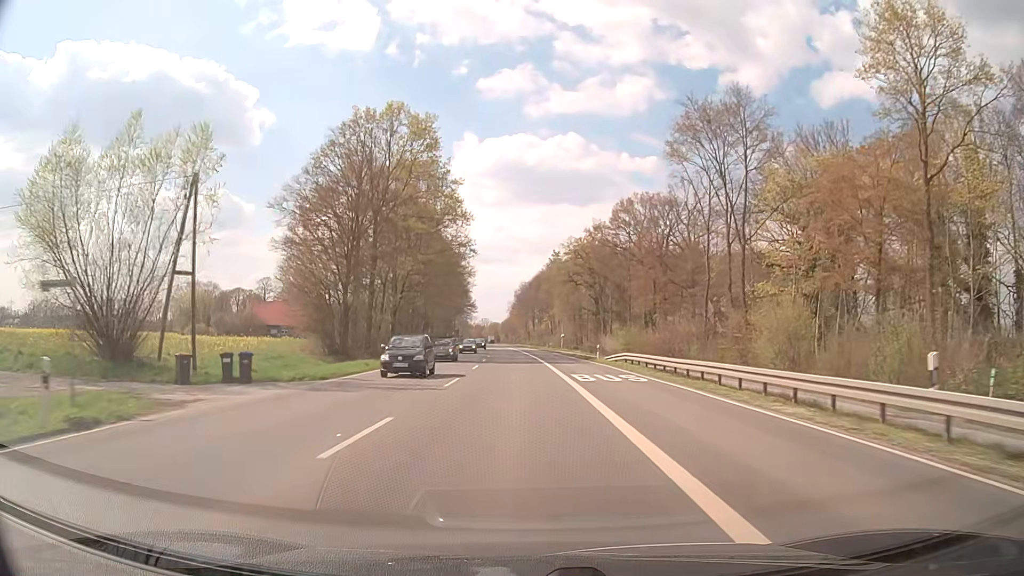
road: secondary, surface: asphalt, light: Day
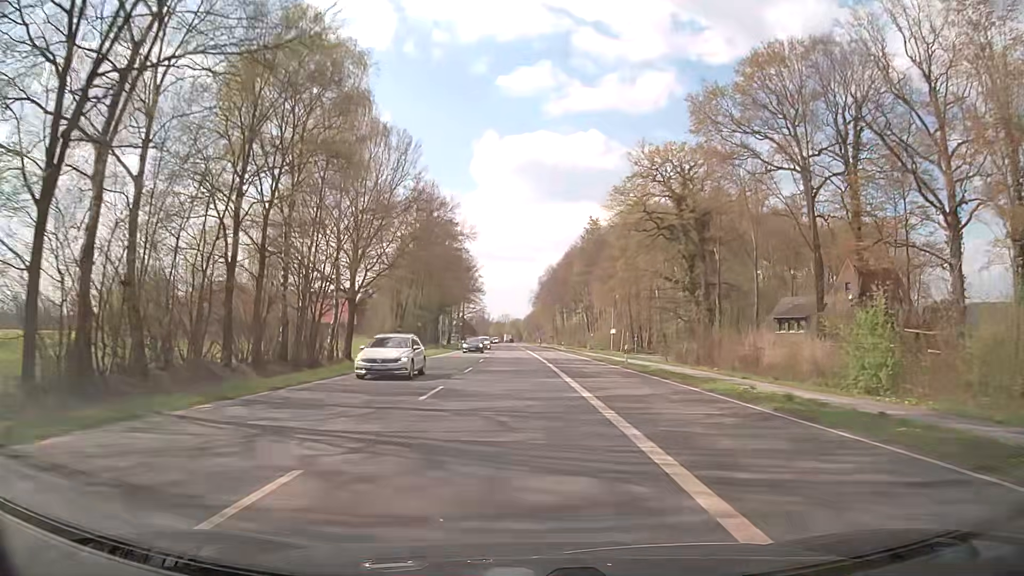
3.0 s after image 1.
(-0.8, +53.3) m; -2°
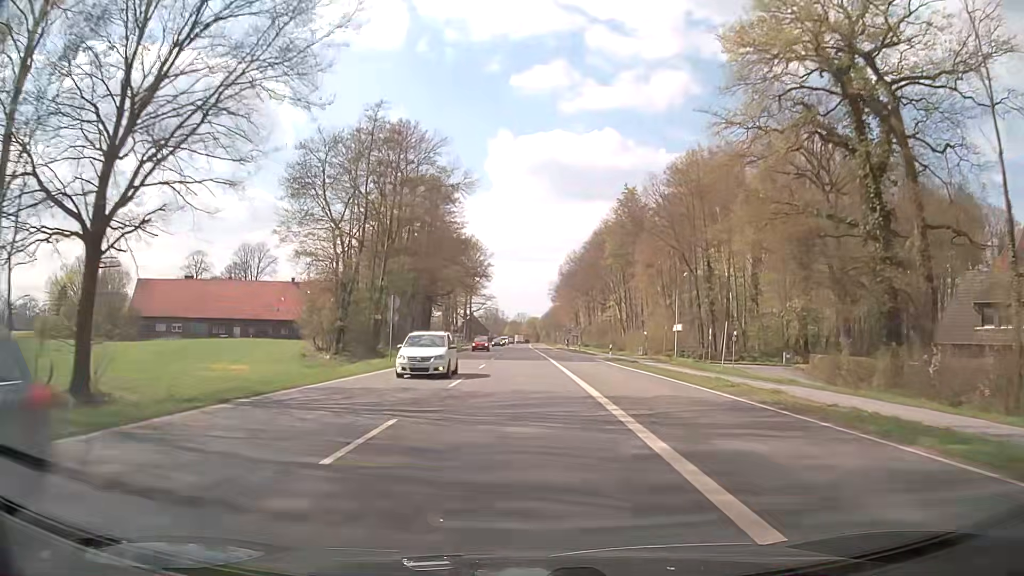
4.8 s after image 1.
(-0.4, +31.9) m; -1°
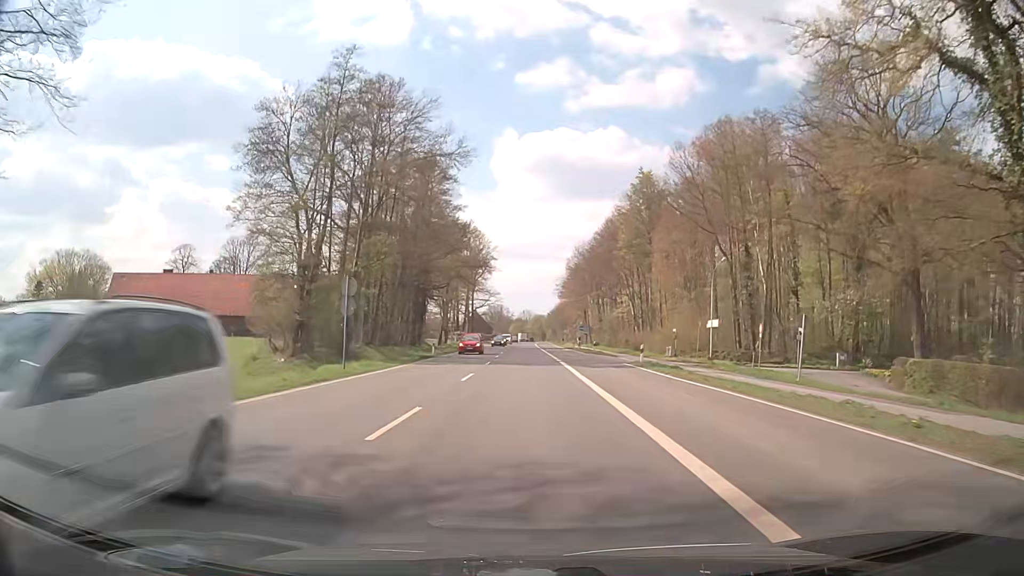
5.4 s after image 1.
(0.0, +10.5) m; 0°
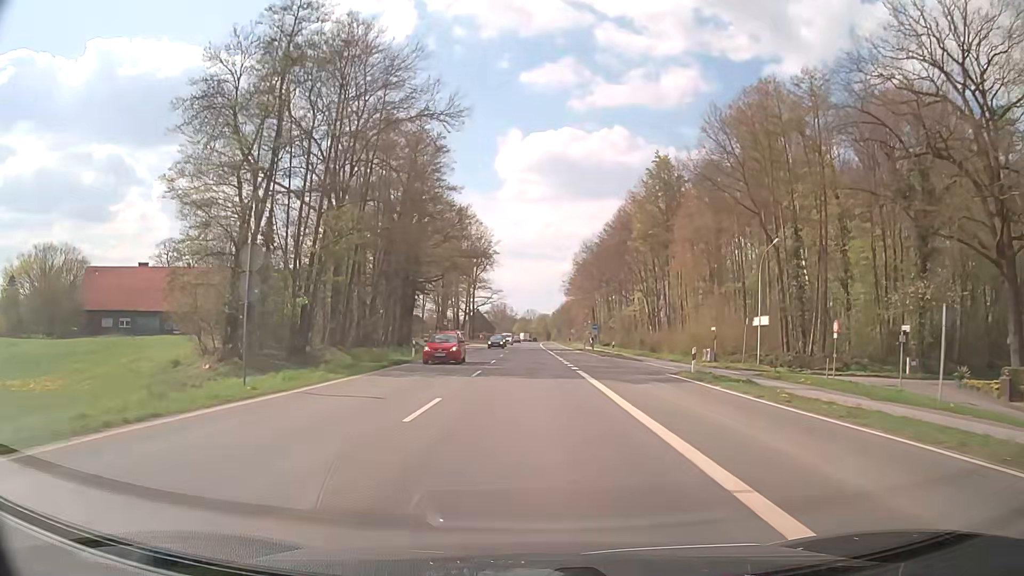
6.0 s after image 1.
(-0.1, +10.2) m; -1°
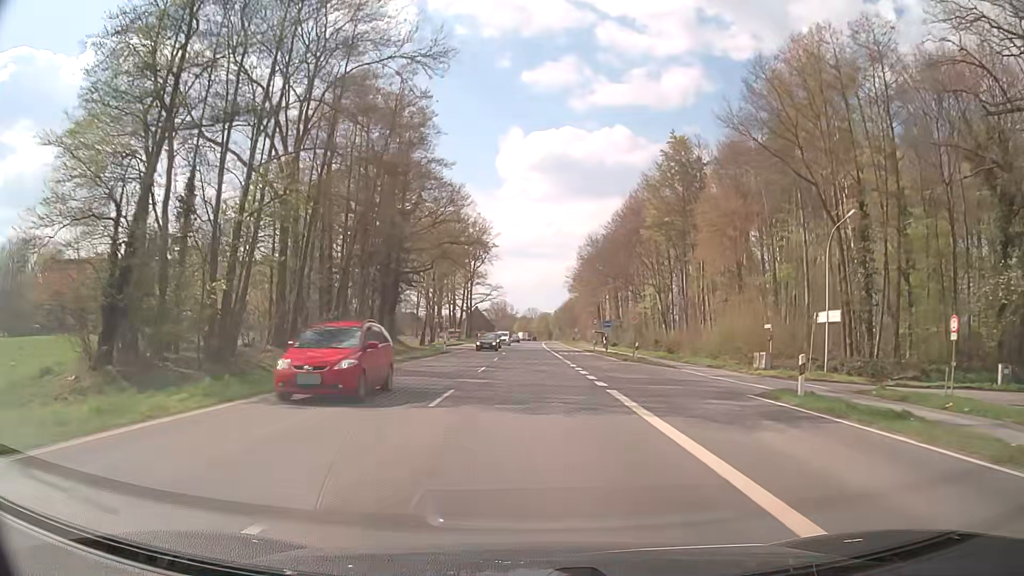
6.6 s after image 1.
(0.0, +10.0) m; 0°
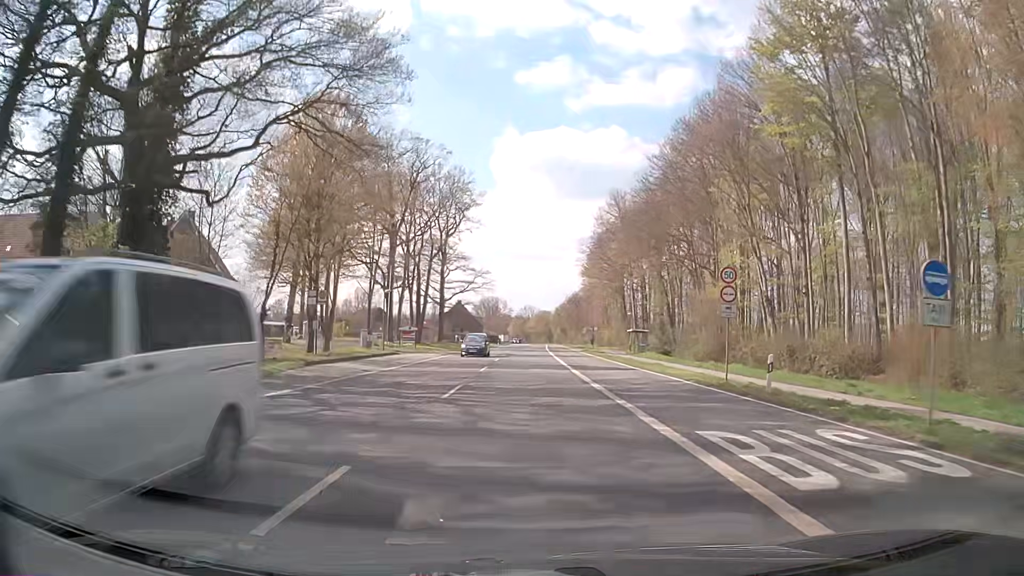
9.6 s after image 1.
(+0.1, +45.7) m; 0°
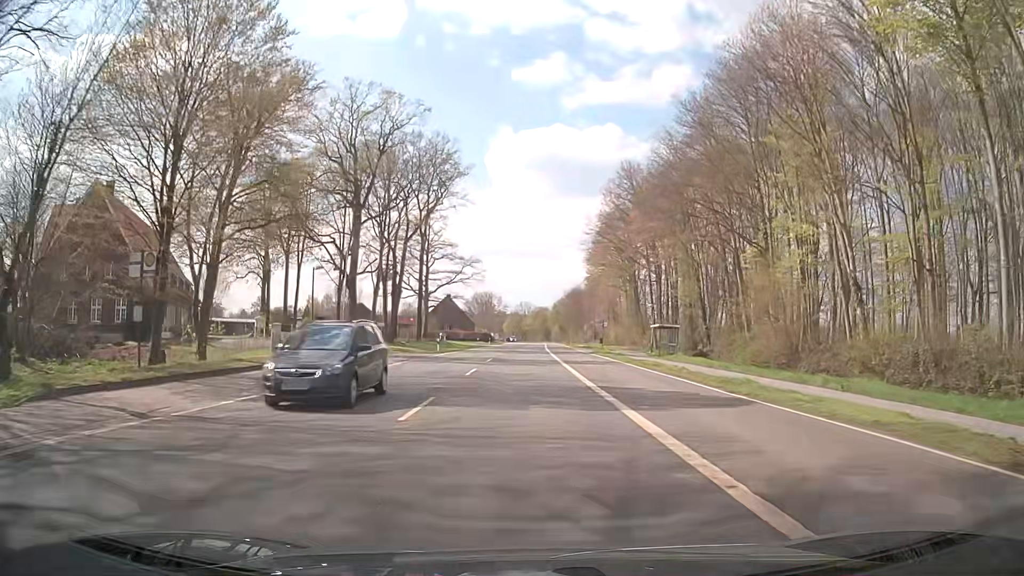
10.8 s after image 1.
(0.0, +16.4) m; 0°
